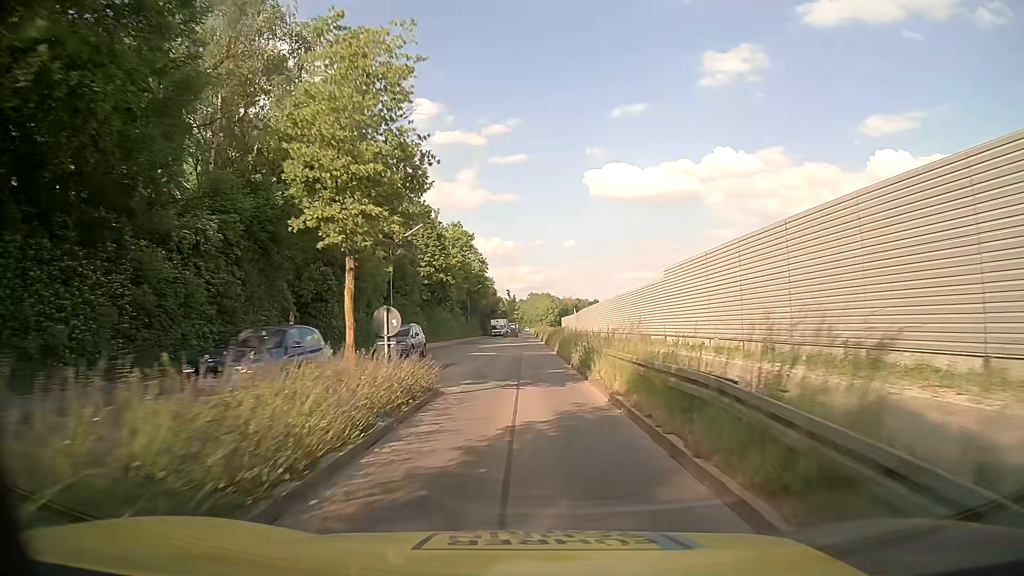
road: tertiary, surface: asphalt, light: Day
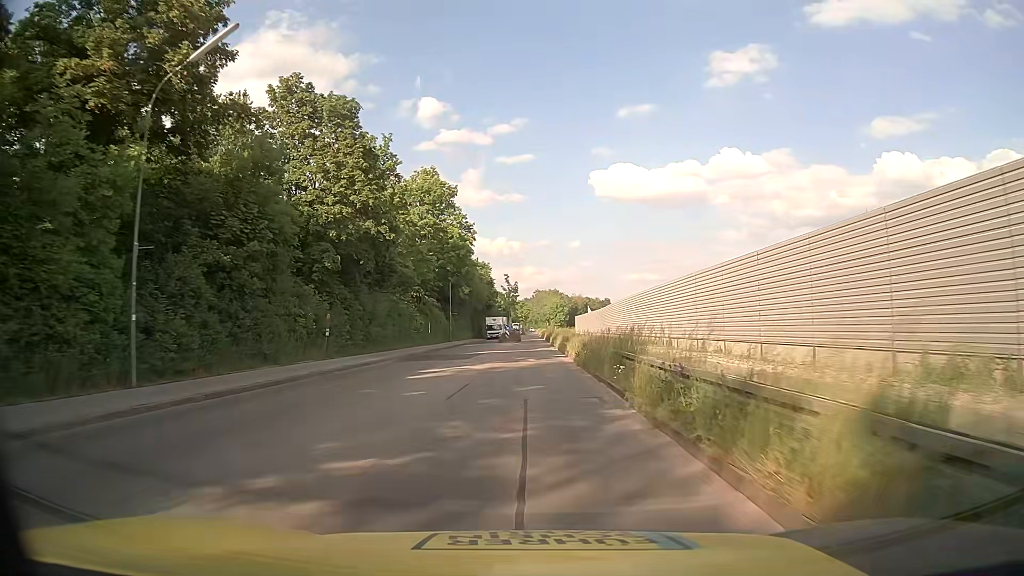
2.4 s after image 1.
(-0.3, +32.1) m; -1°
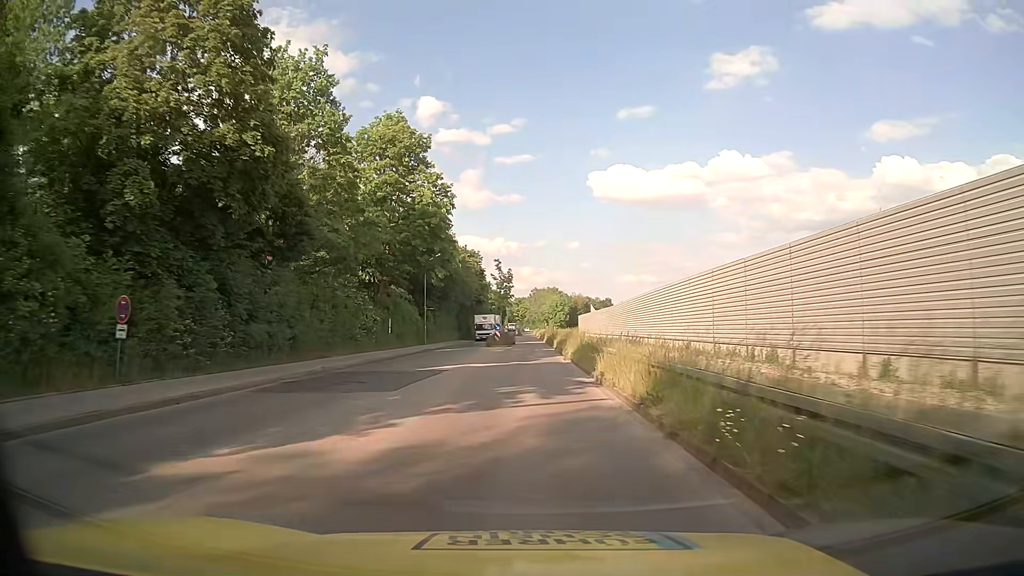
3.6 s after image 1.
(+0.1, +16.4) m; 0°
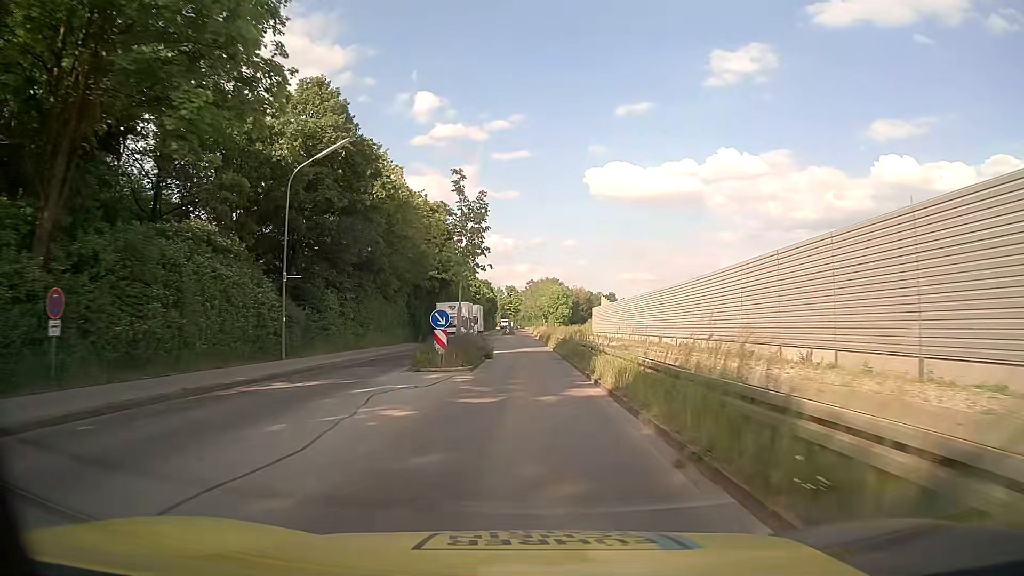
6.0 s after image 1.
(+0.1, +33.4) m; 0°
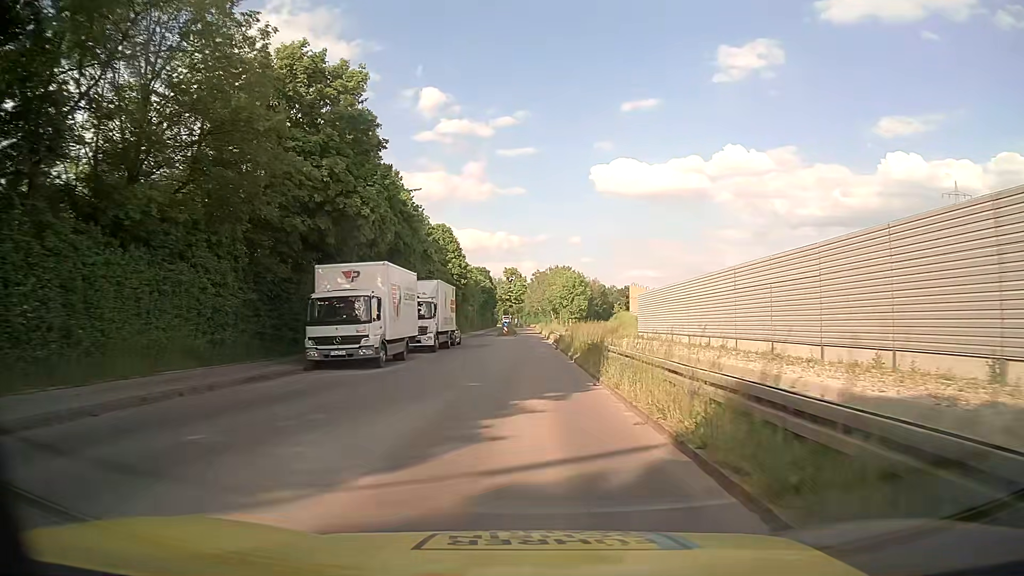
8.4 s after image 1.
(0.0, +32.8) m; -1°
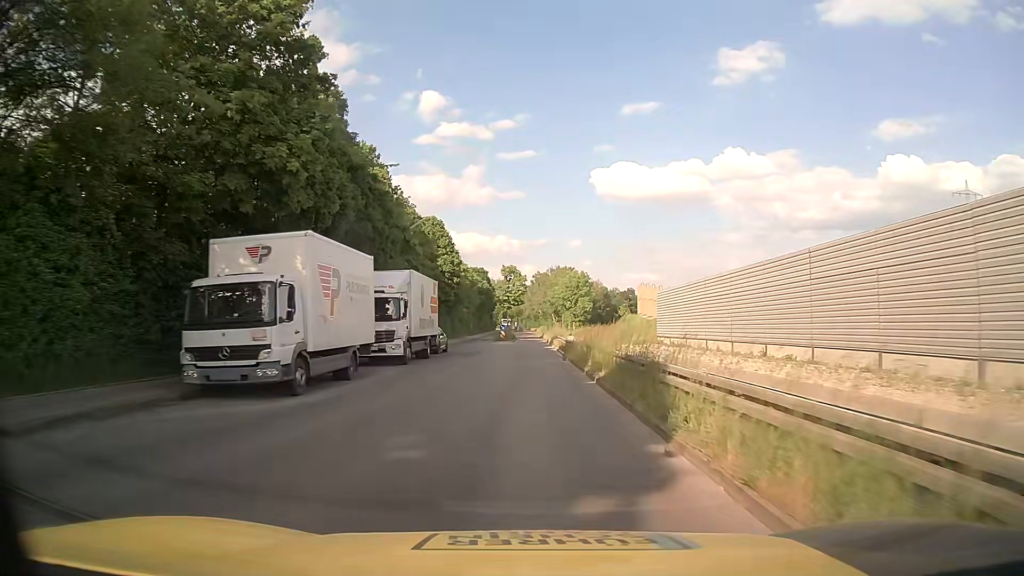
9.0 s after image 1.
(+0.1, +8.1) m; 0°
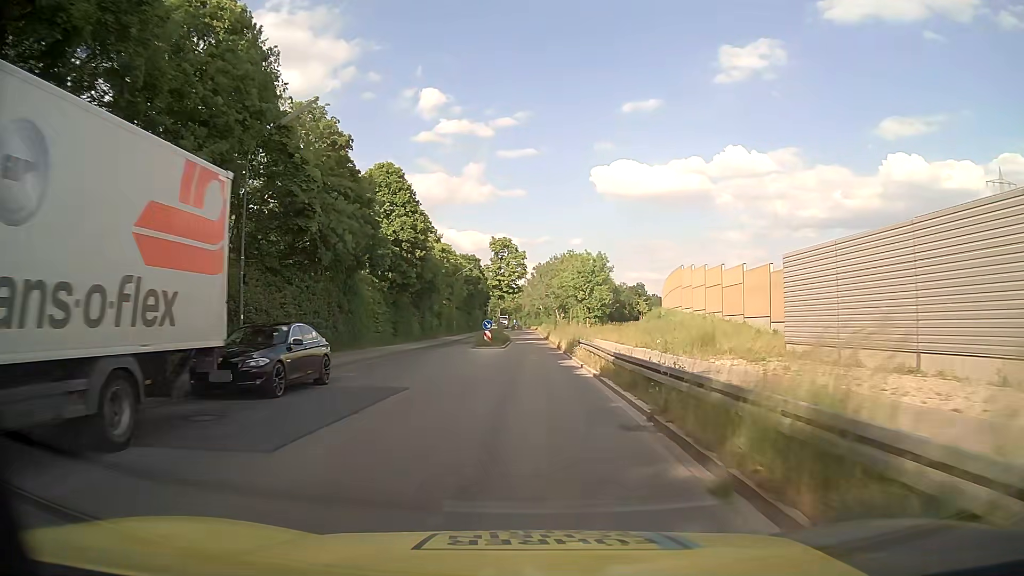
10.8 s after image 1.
(+0.1, +23.9) m; 0°
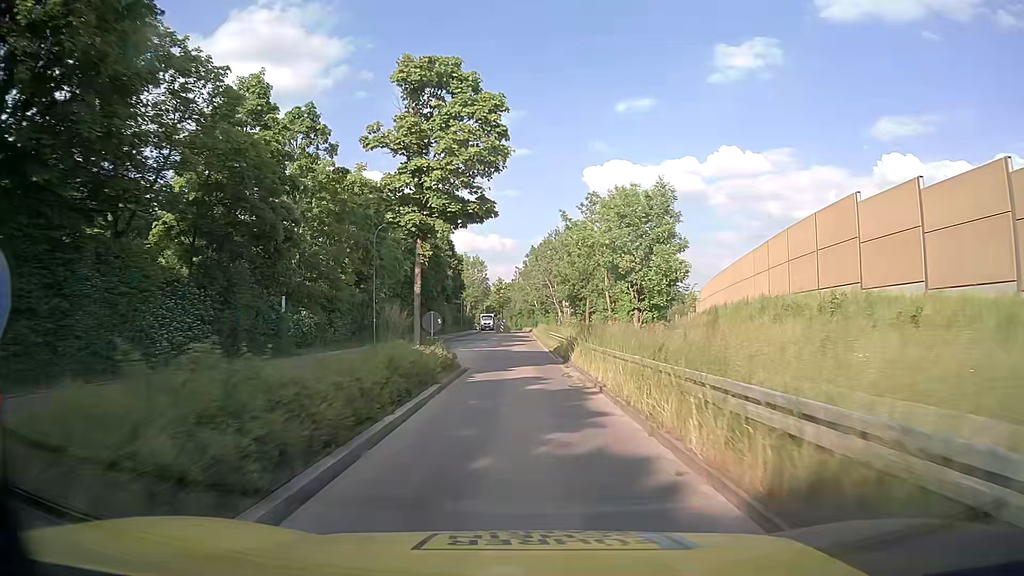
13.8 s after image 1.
(+0.1, +39.1) m; +1°
(0, +10) (0, +20) (0, +30) (0, +40) (0, +50) (0, +60) (-1, +70) (-1, +80) (-1, +90) (-1, +100) m
